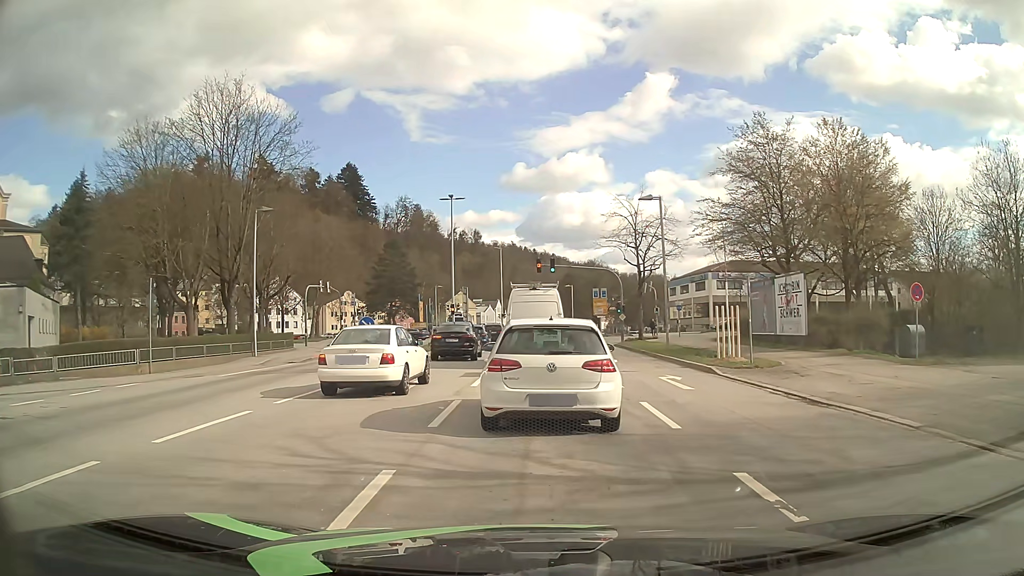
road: secondary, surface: asphalt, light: Day
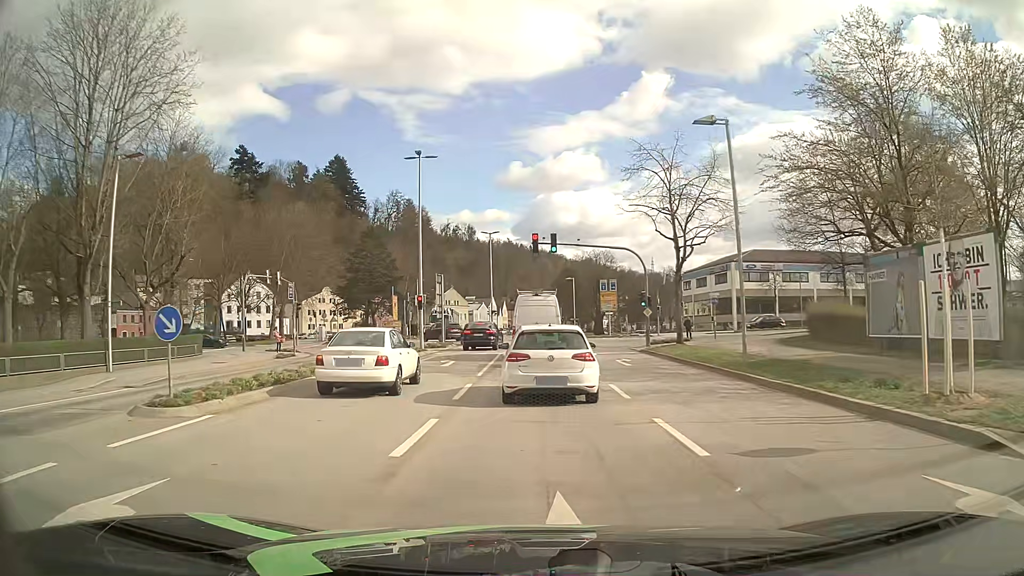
(+0.2, +14.5) m; +1°
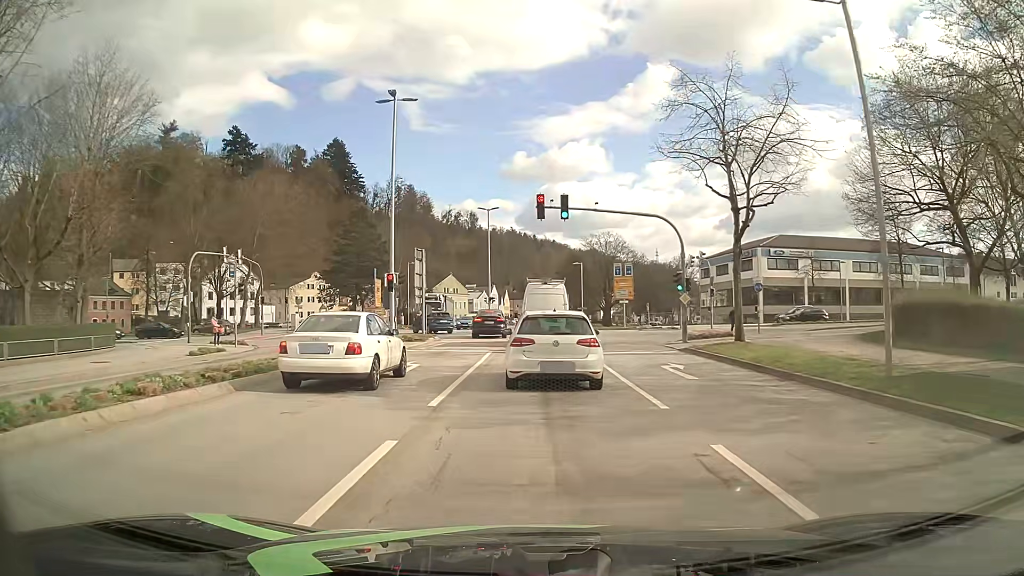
(-0.1, +9.4) m; 0°
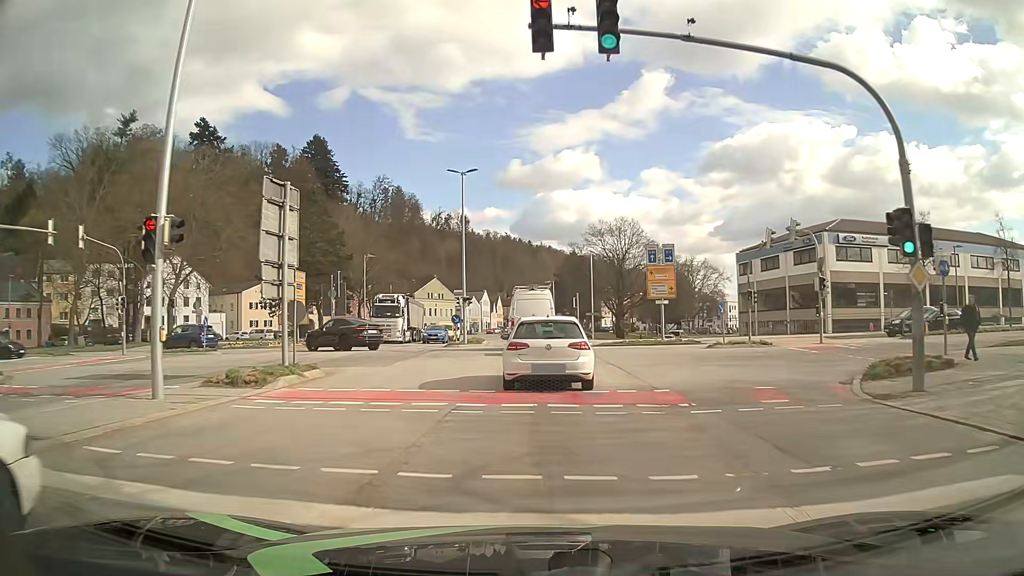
(0.0, +20.4) m; 0°
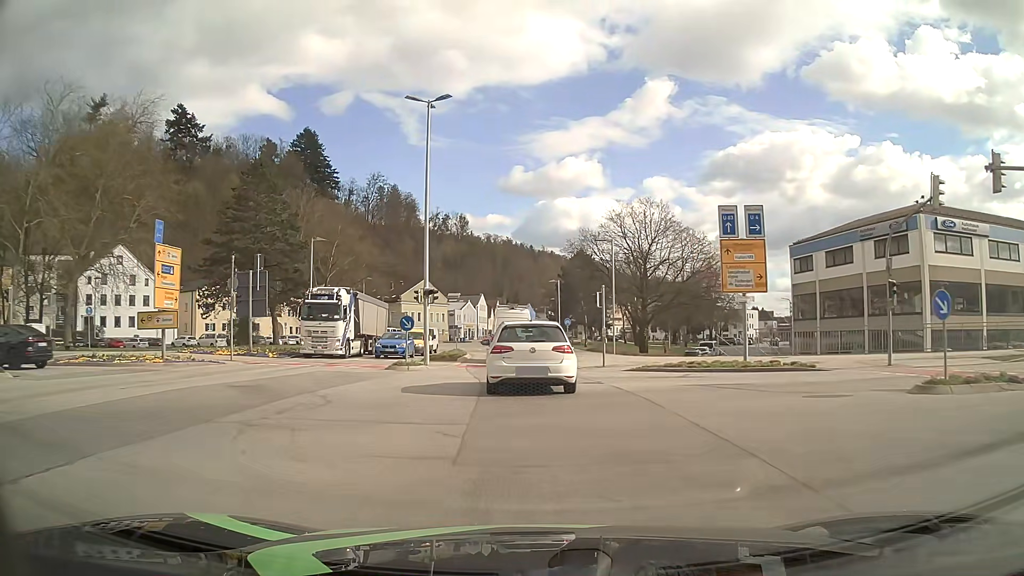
(0.0, +16.5) m; 0°
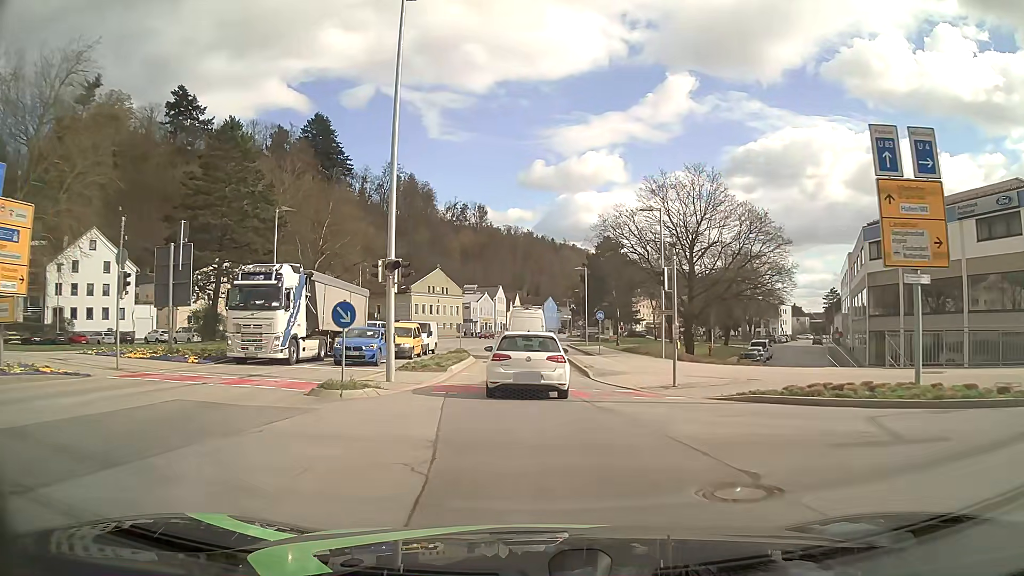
(-0.2, +11.1) m; -2°
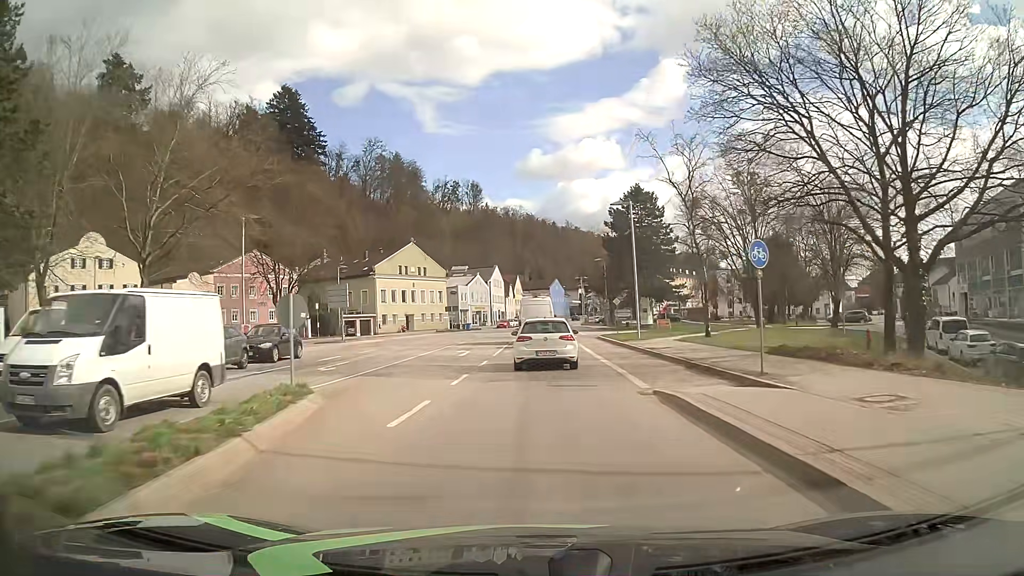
(-0.3, +30.9) m; 0°
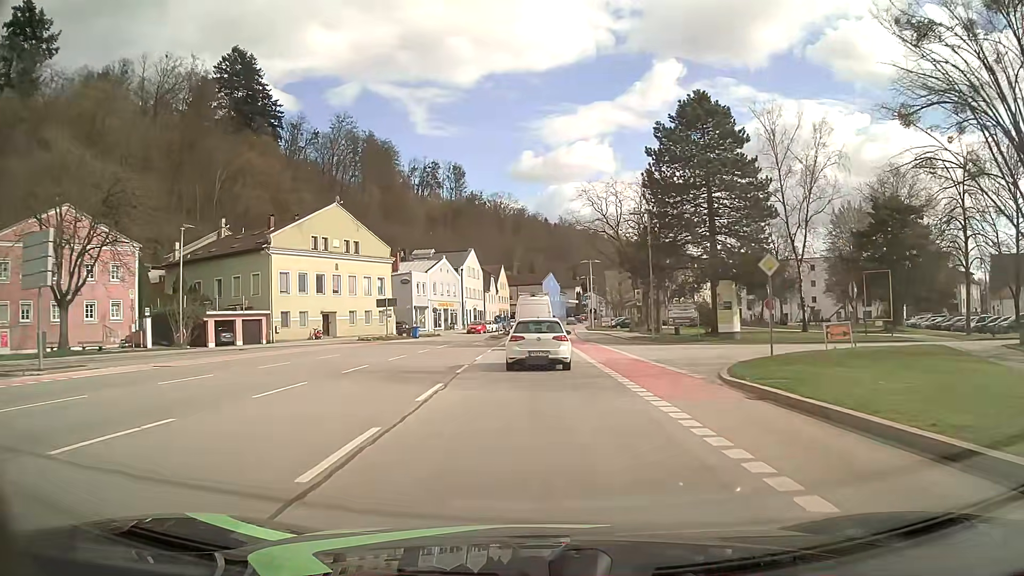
(0.0, +35.0) m; +1°
(0, +10) (0, +20) (0, +30) (0, +40) (0, +50) (0, +60) (0, +70) (+1, +80) (+1, +90) (+2, +100) m
